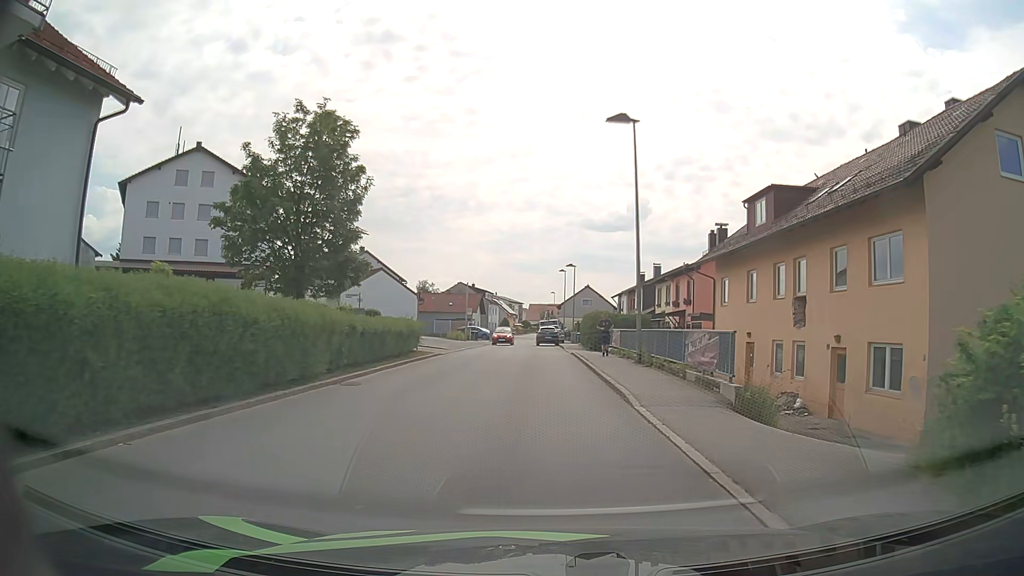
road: unclassified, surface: asphalt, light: Day
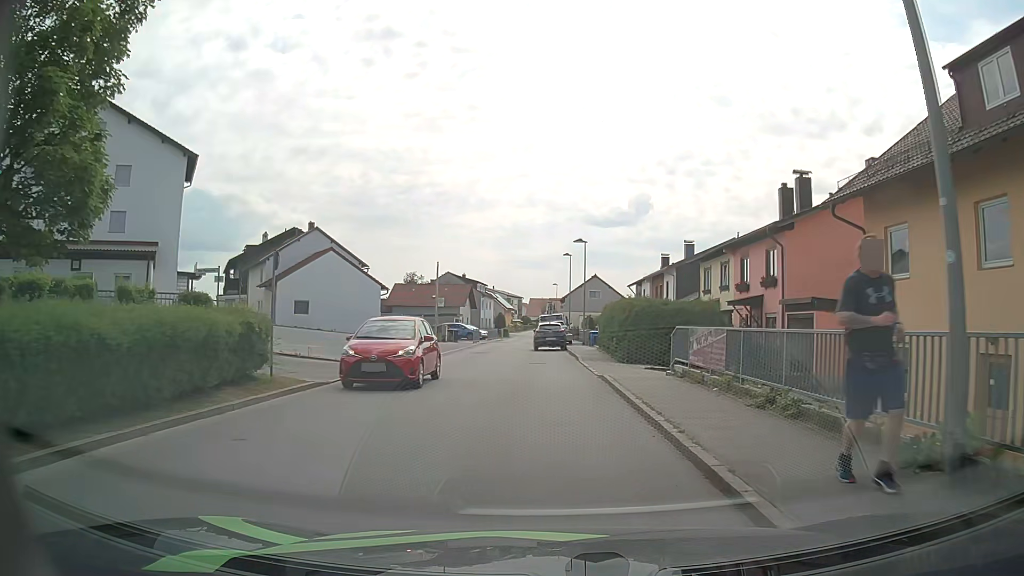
(0.0, +16.9) m; 0°
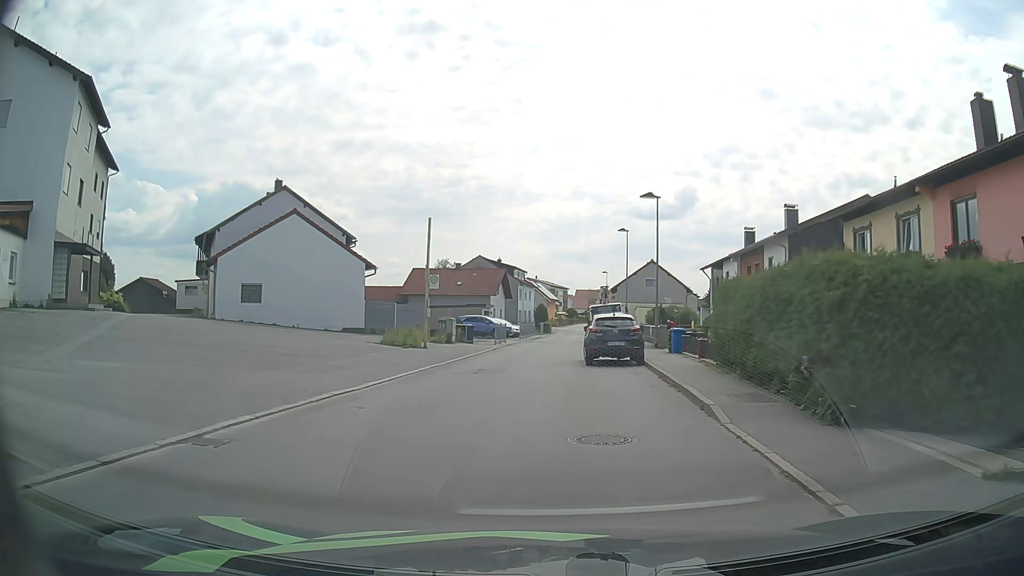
(-0.4, +16.2) m; -4°
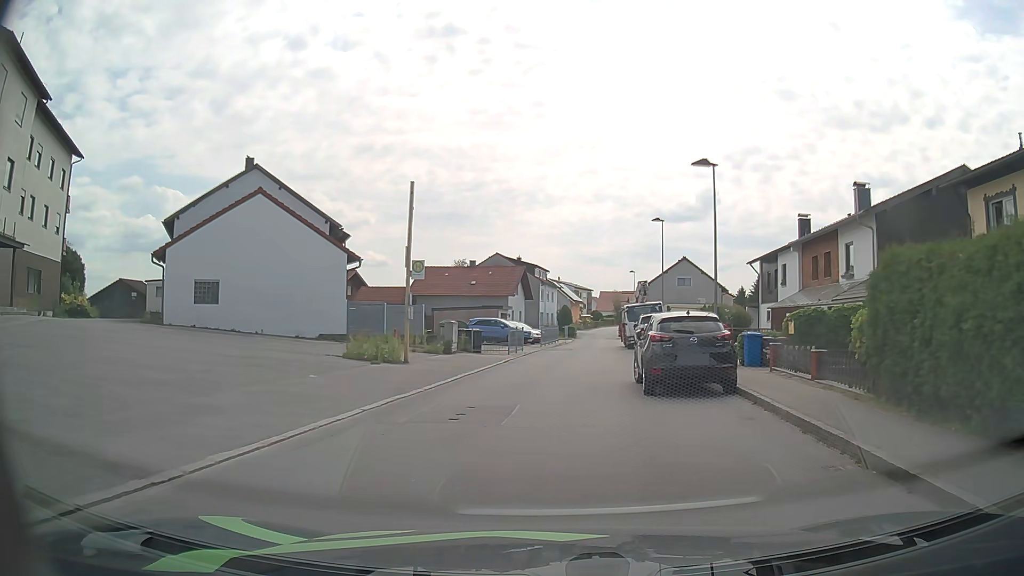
(-0.2, +7.7) m; -2°
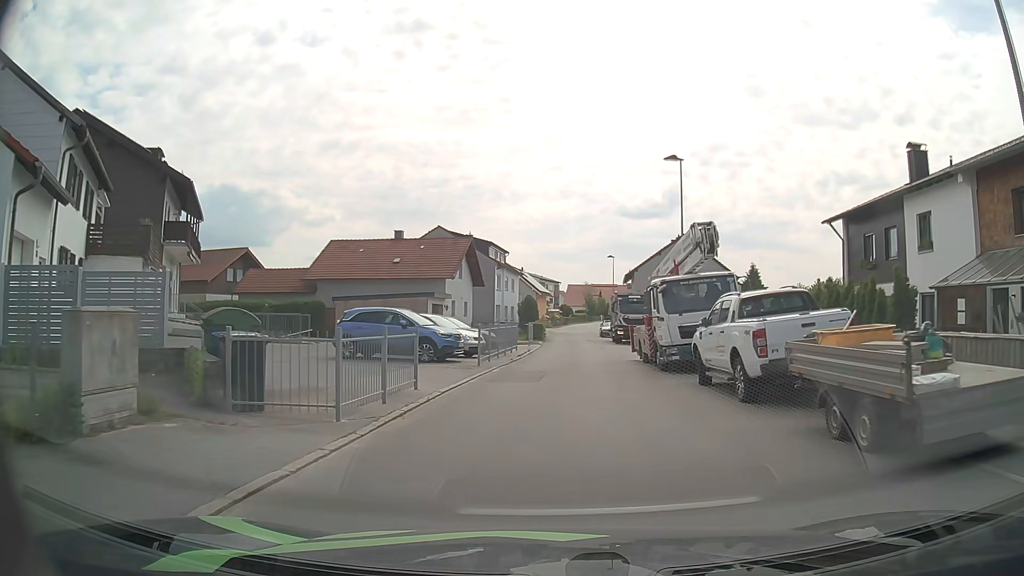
(+0.5, +20.5) m; +3°
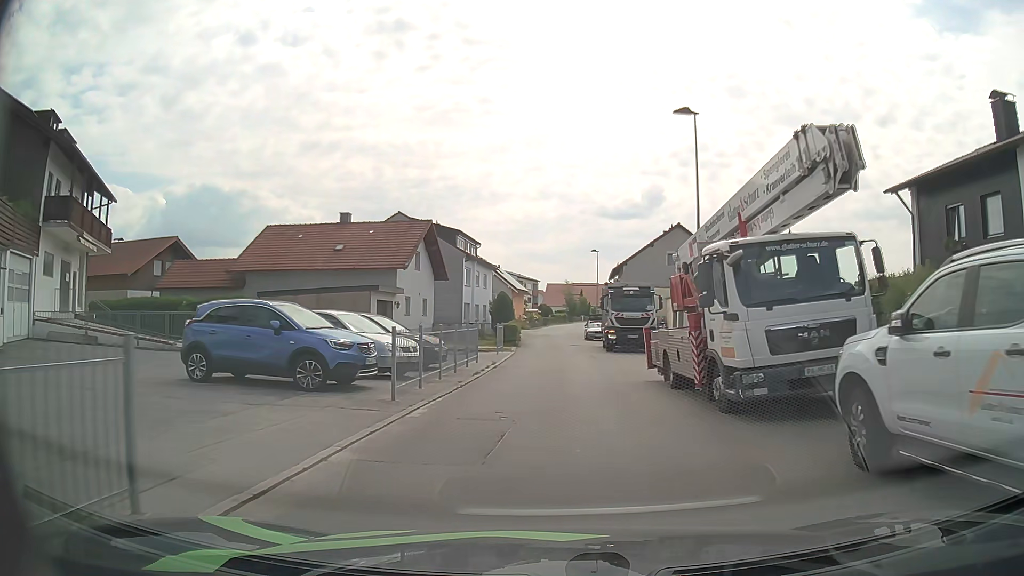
(+0.1, +8.4) m; +1°
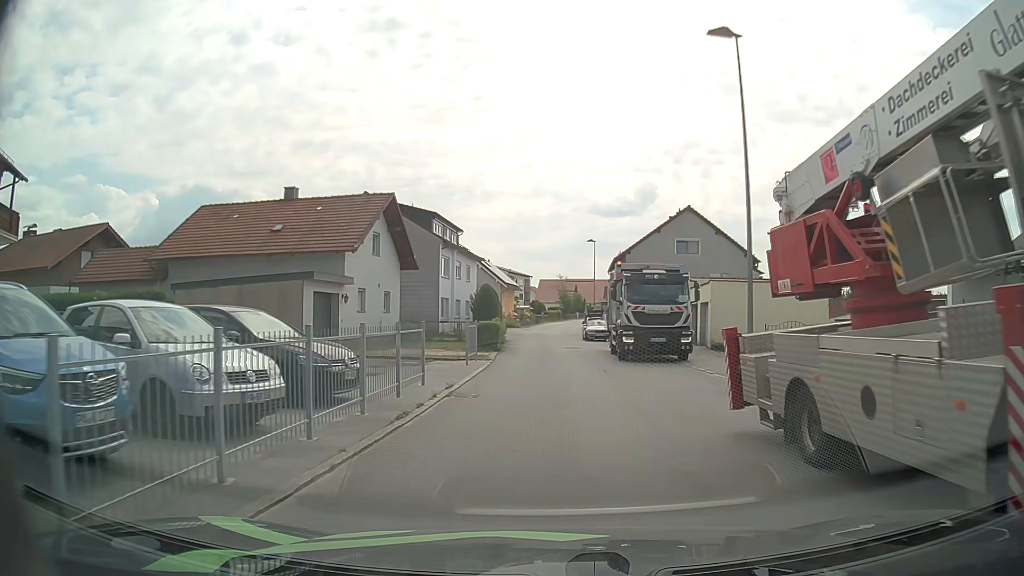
(+0.1, +7.9) m; +1°
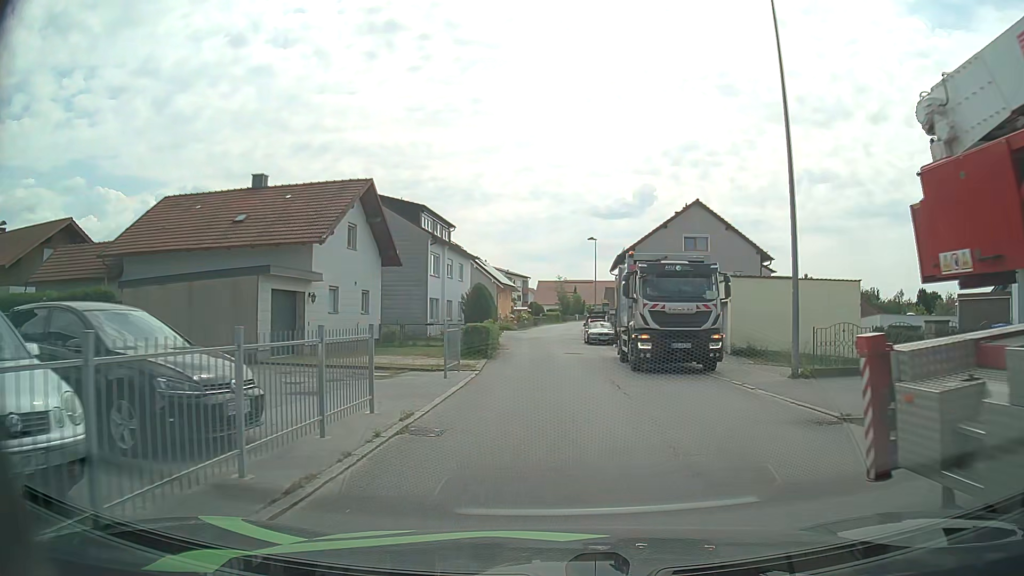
(0.0, +3.7) m; -1°
(0, +10) (0, +20) (+1, +30) (+1, +40) (+2, +50) (+2, +60) (+3, +70) (+4, +80) (+5, +90) (+6, +100) m
